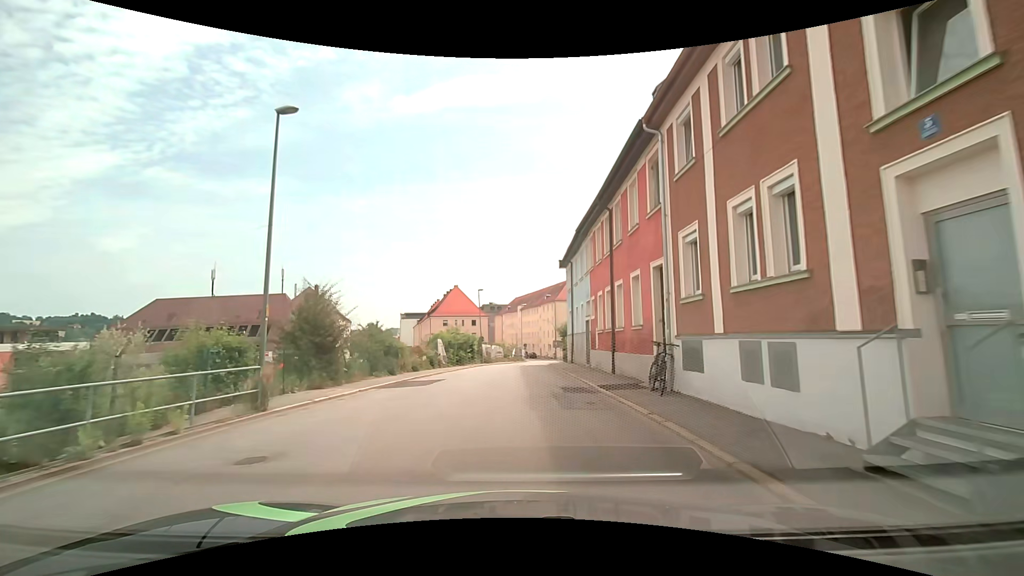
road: tertiary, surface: asphalt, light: Day
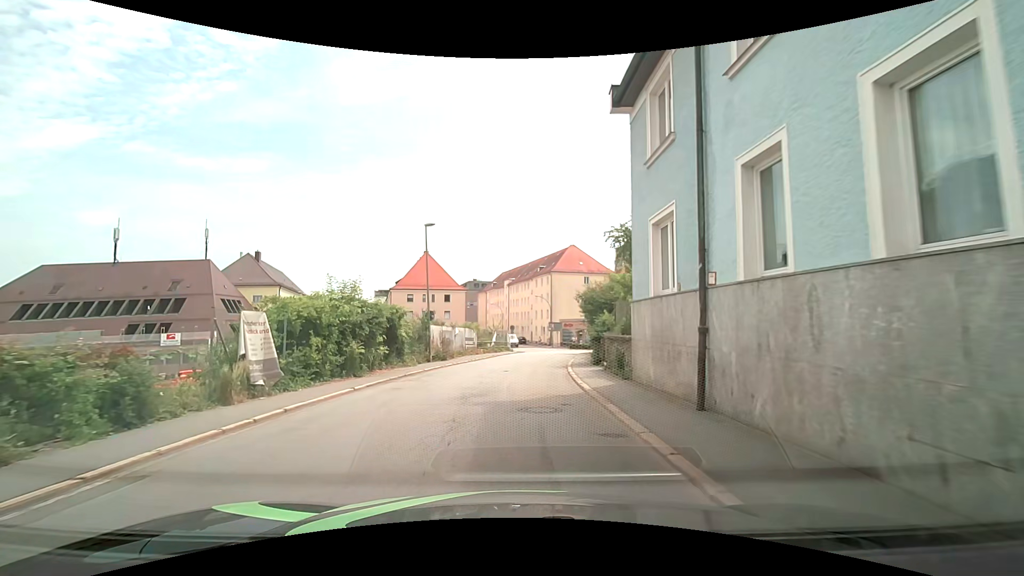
(+0.3, +24.6) m; +2°
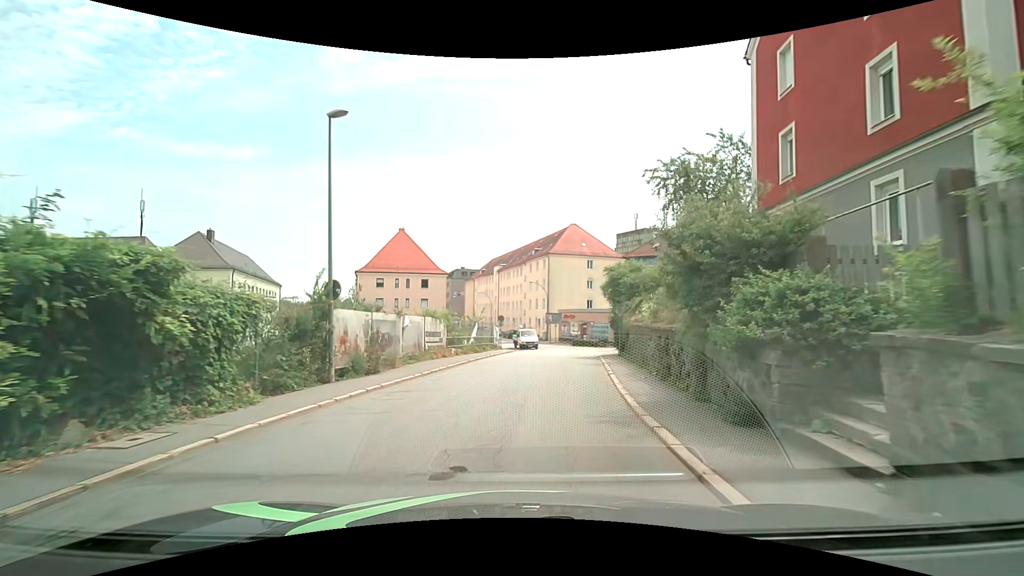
(-0.1, +13.9) m; +1°
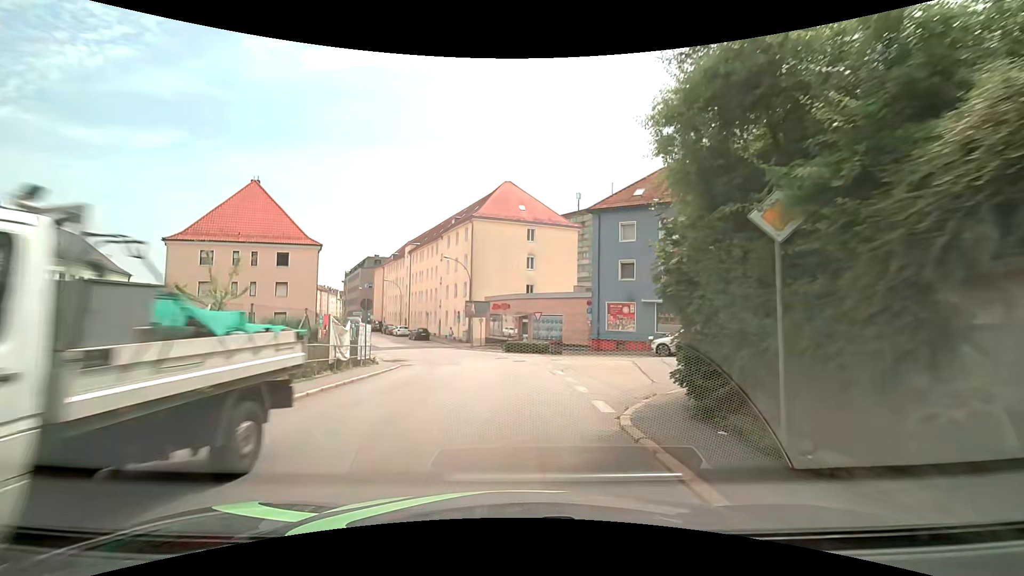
(+1.7, +23.2) m; +7°
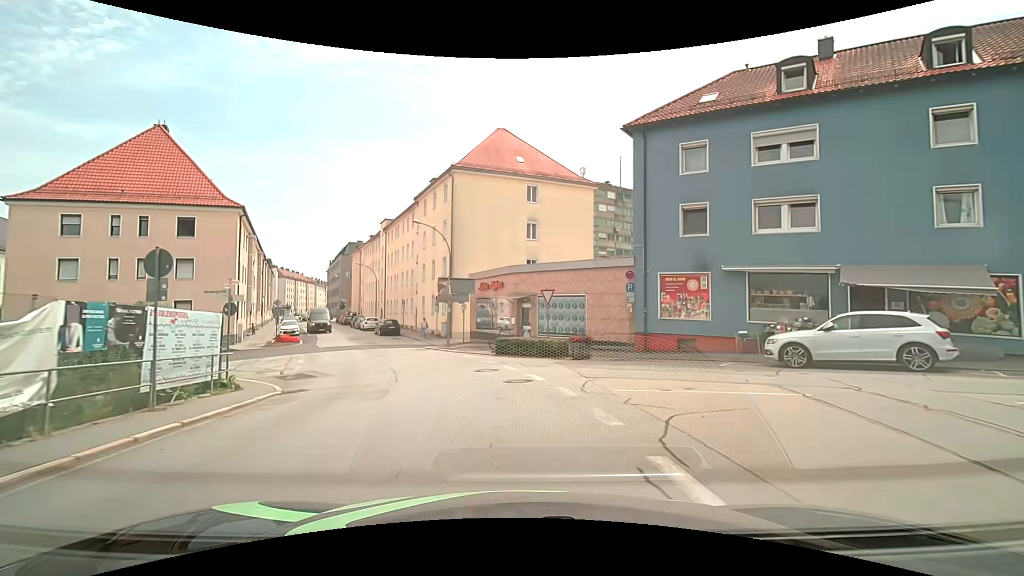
(0.0, +13.7) m; 0°
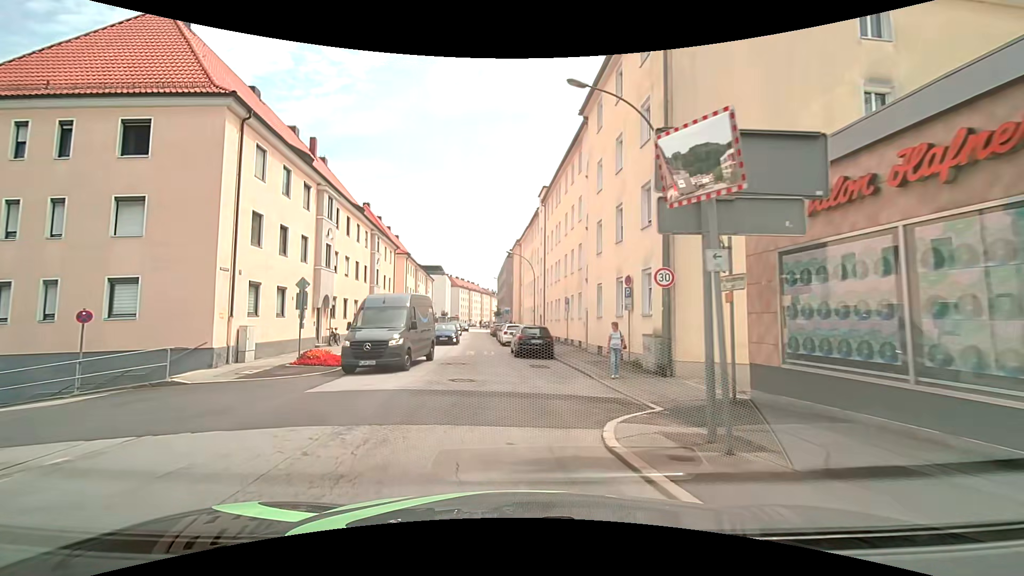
(-3.4, +22.8) m; -21°
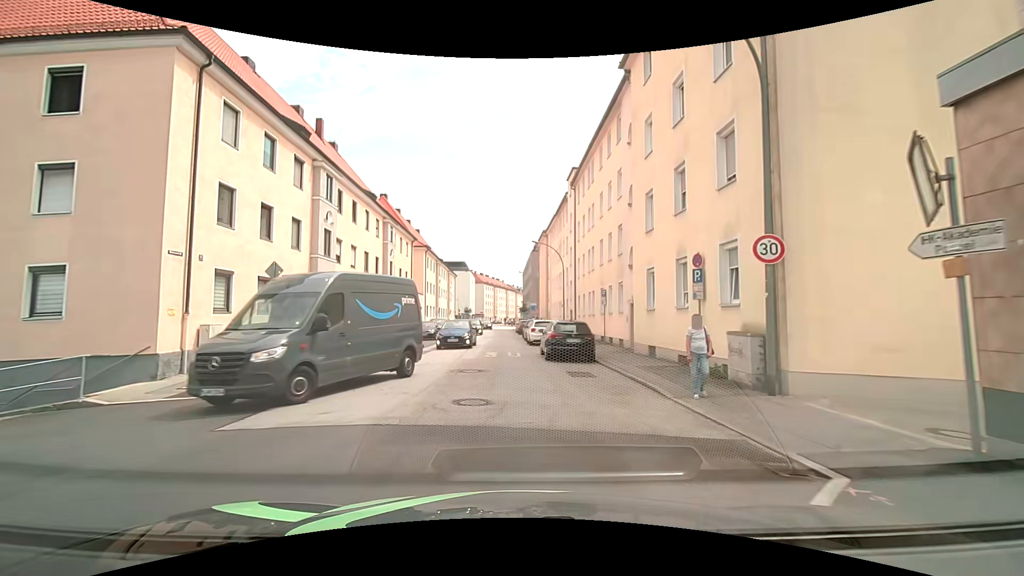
(-0.1, +4.4) m; -2°
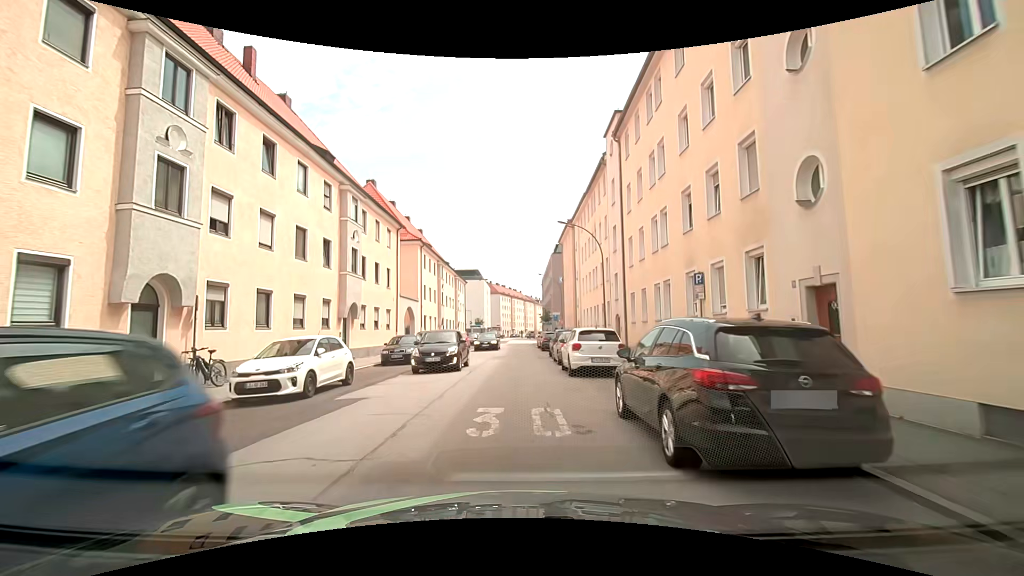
(-0.4, +13.0) m; -3°
(0, +10) (0, +20) (0, +30) (0, +40) (0, +50) (0, +60) (0, +70) (0, +80) (0, +90) (0, +100) m
